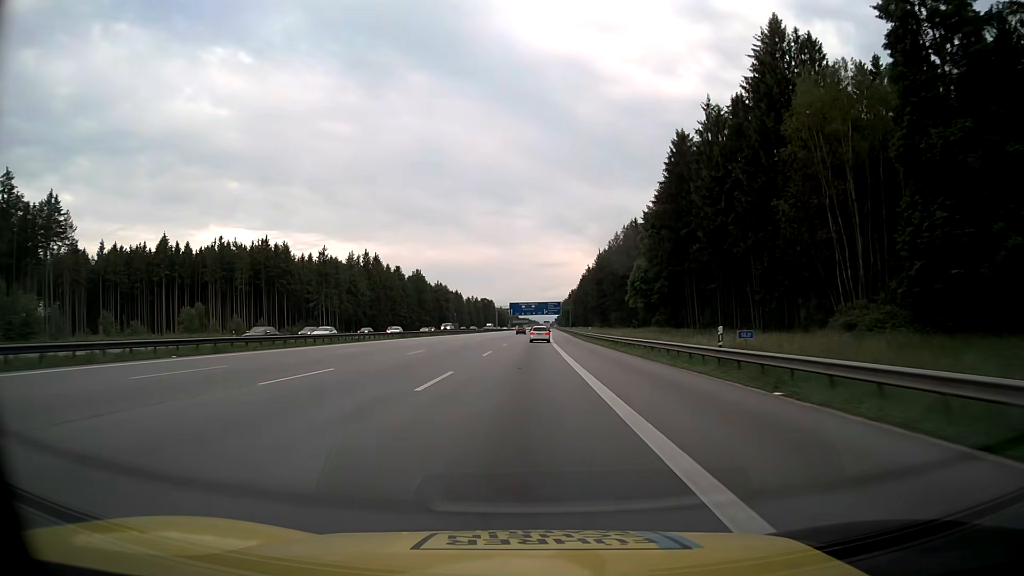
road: motorway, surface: asphalt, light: Day
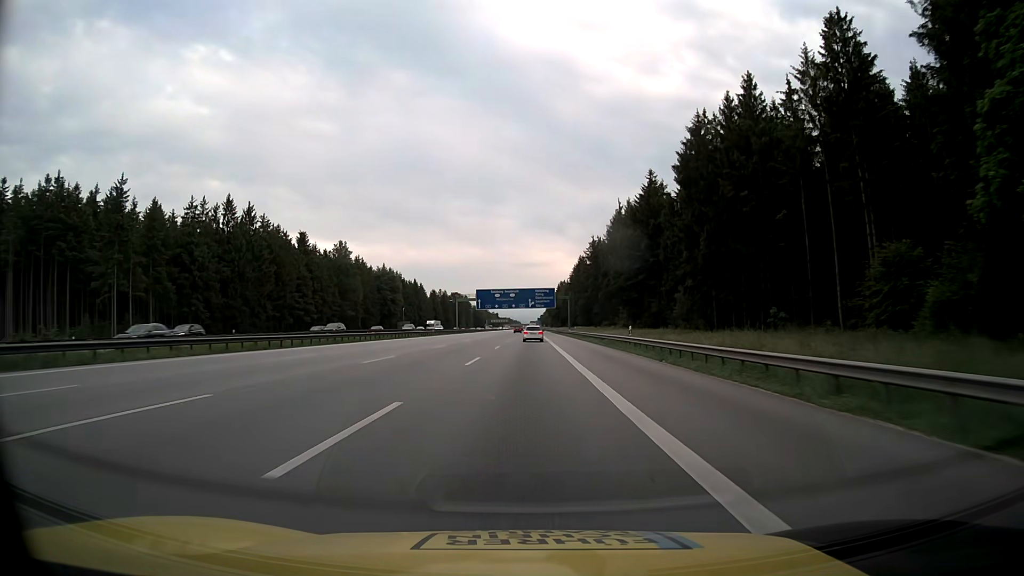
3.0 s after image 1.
(+1.0, +80.6) m; +1°
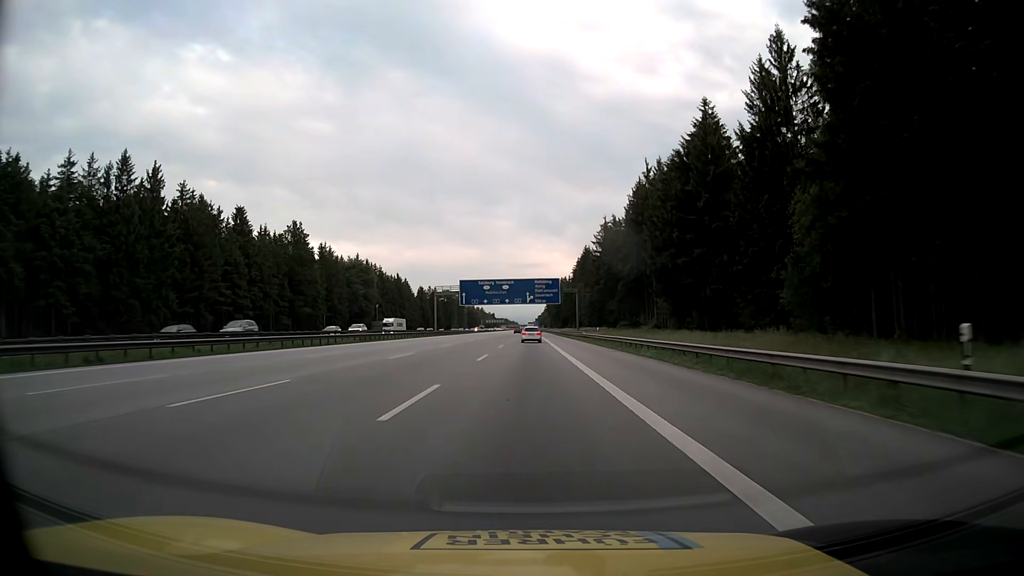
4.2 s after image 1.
(+0.1, +32.1) m; 0°
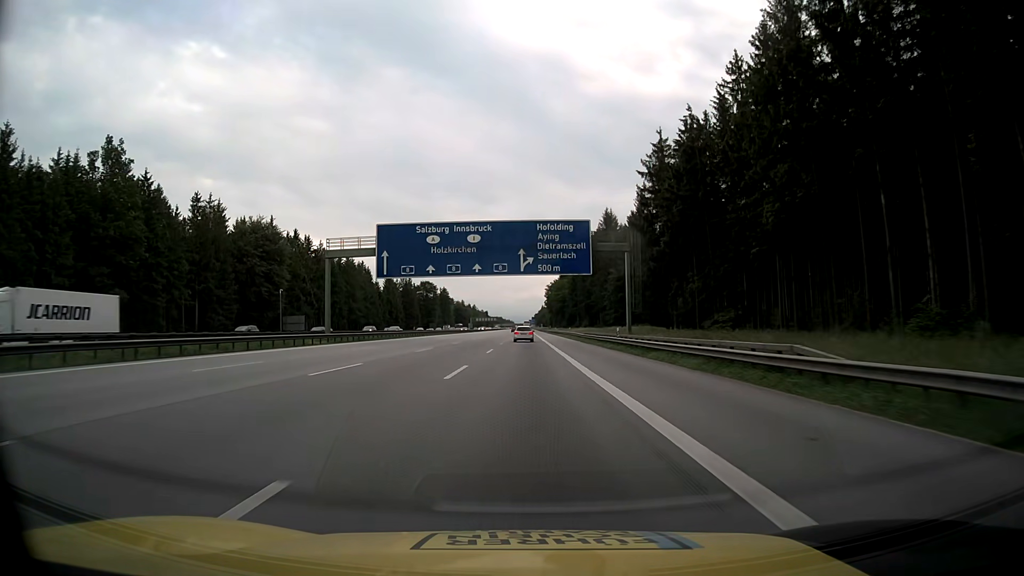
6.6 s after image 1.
(+0.2, +64.3) m; 0°
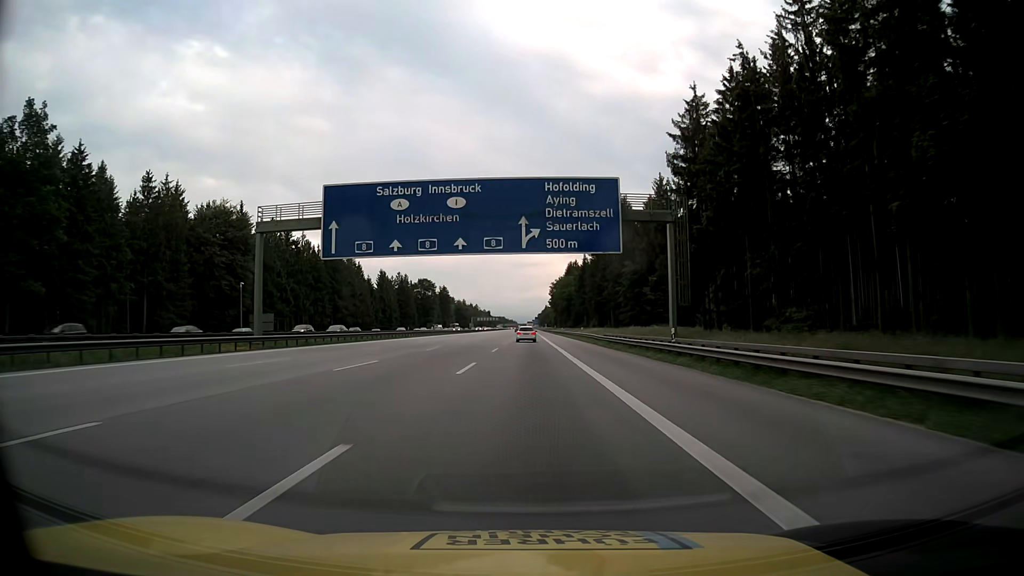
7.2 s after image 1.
(0.0, +16.2) m; 0°
(0, +10) (0, +20) (0, +30) (0, +40) (0, +50) (0, +60) (0, +70) (0, +80) (0, +90) (0, +100) m
